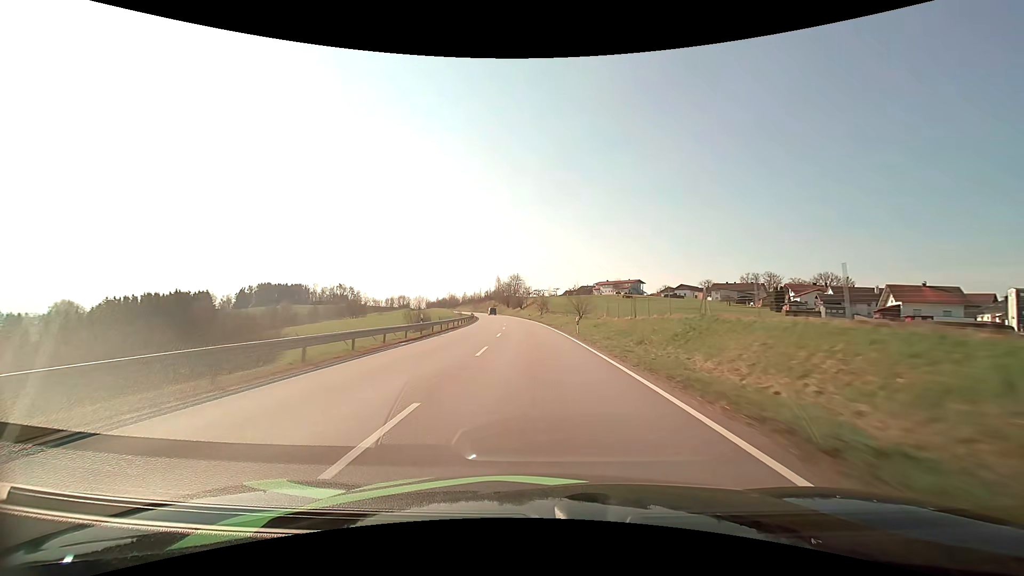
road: primary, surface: asphalt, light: Day
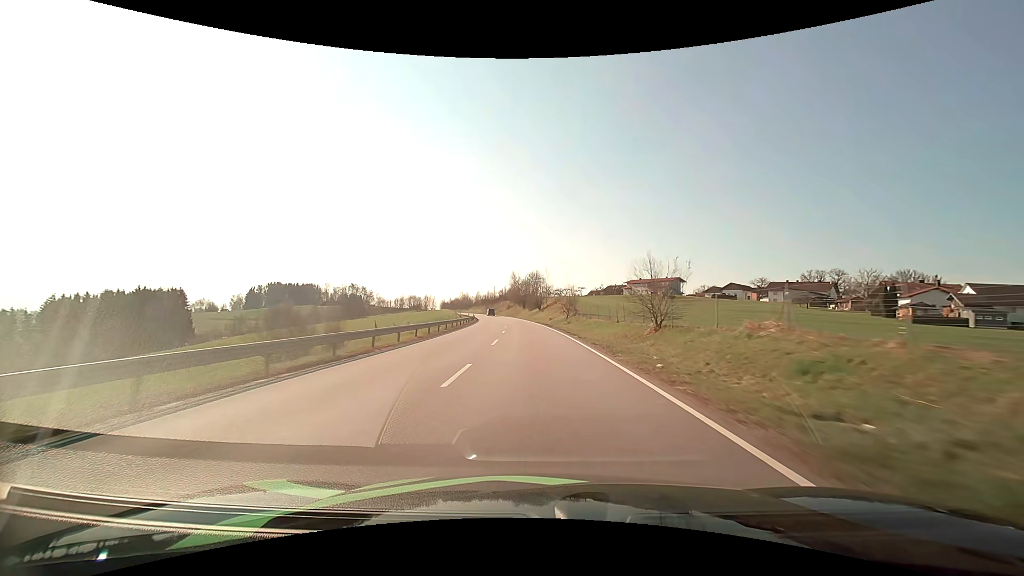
(-0.6, +30.5) m; -2°
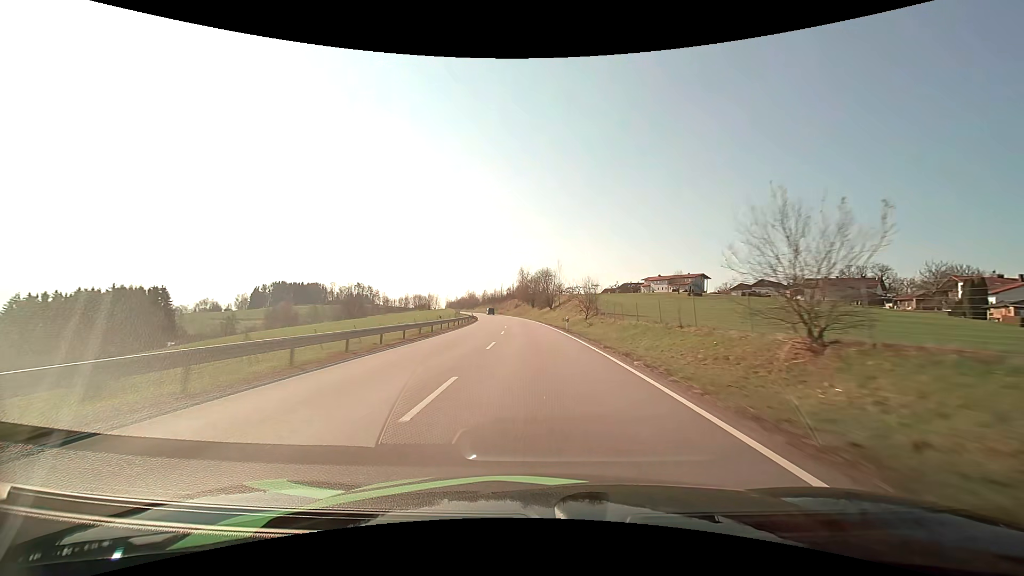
(-0.1, +15.2) m; -1°
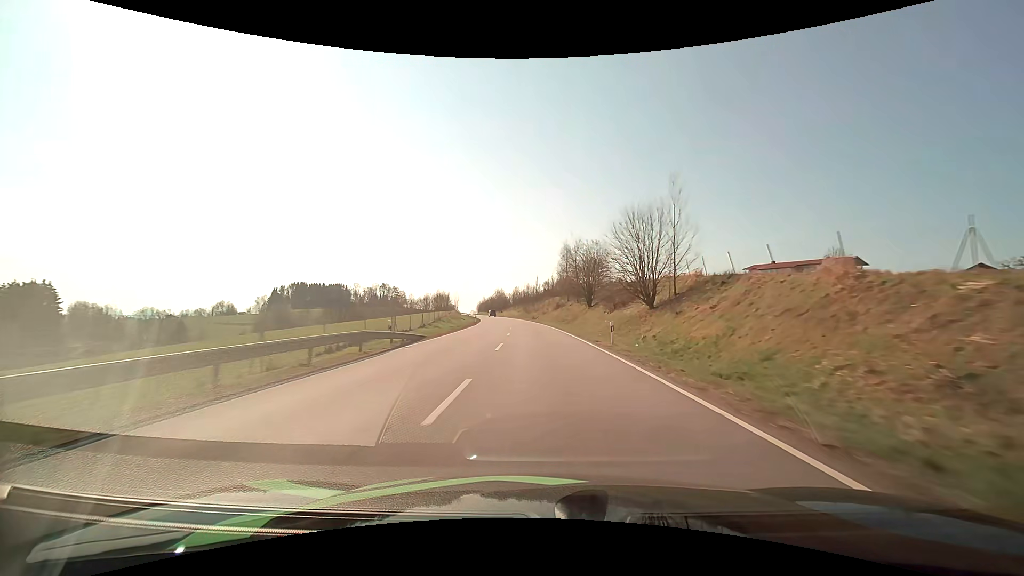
(-2.6, +60.3) m; -5°
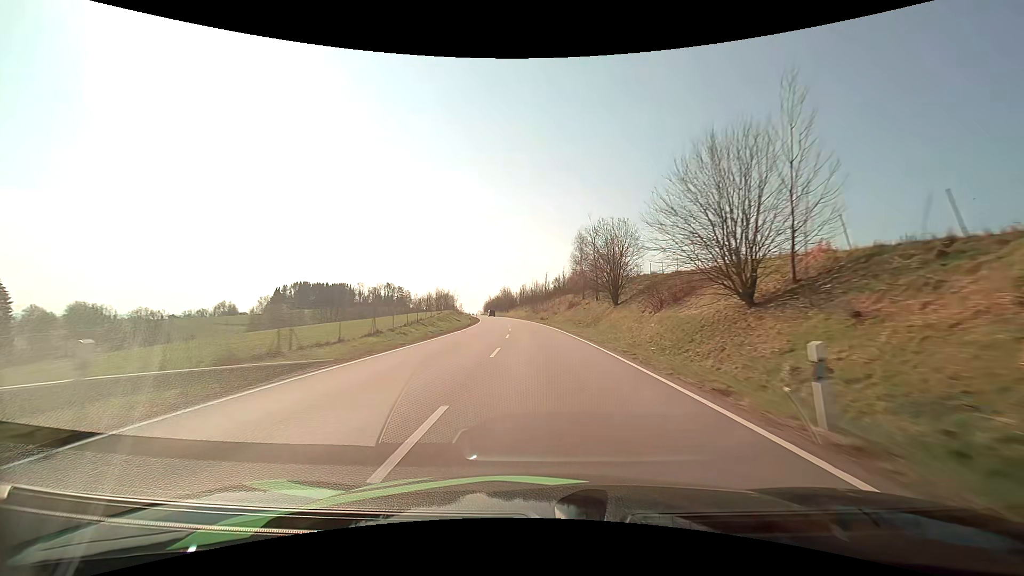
(-0.1, +15.1) m; -1°
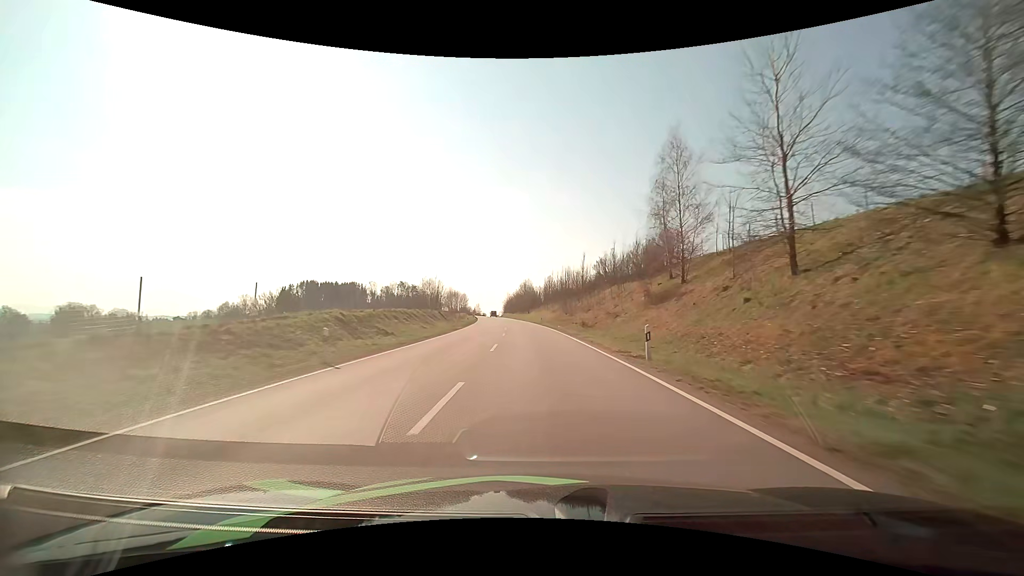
(-1.2, +45.6) m; -3°
